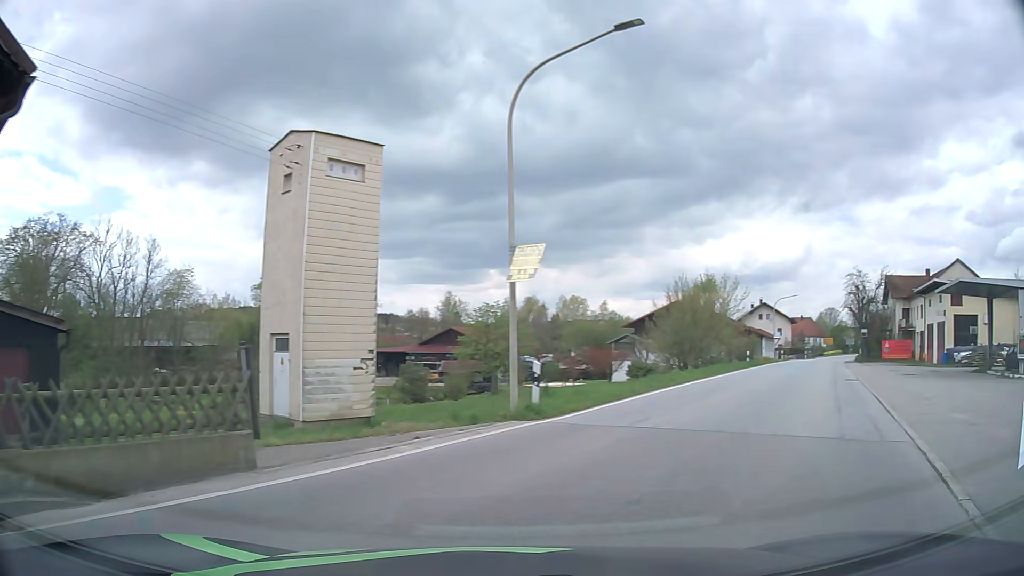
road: tertiary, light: Day
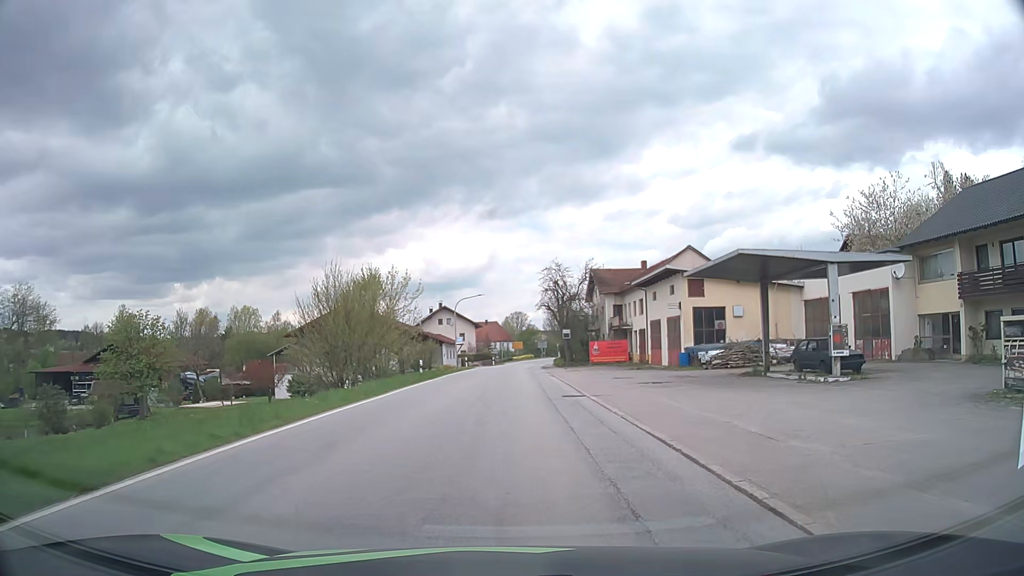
(+3.1, +9.1) m; +28°
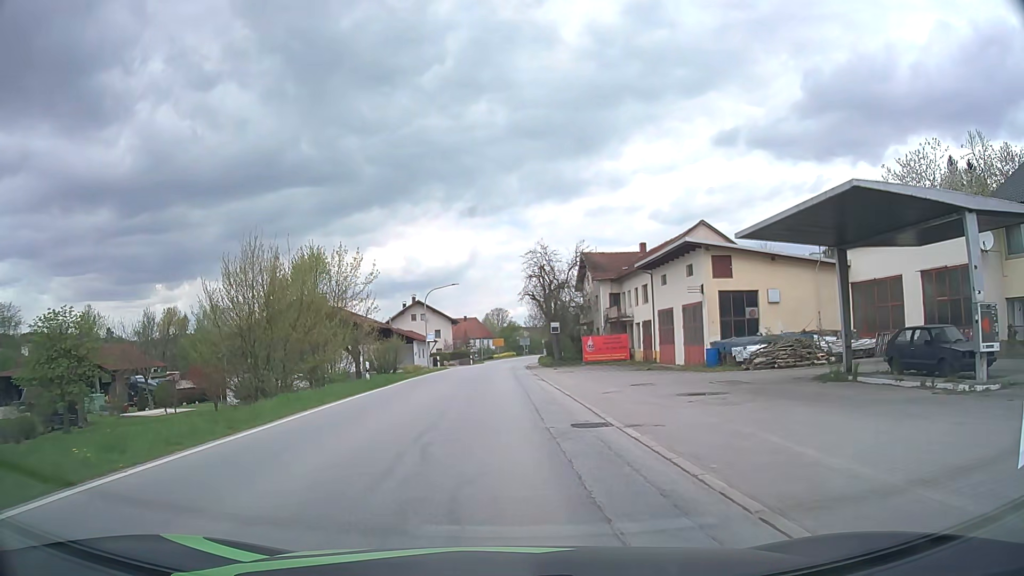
(+0.2, +9.2) m; +1°
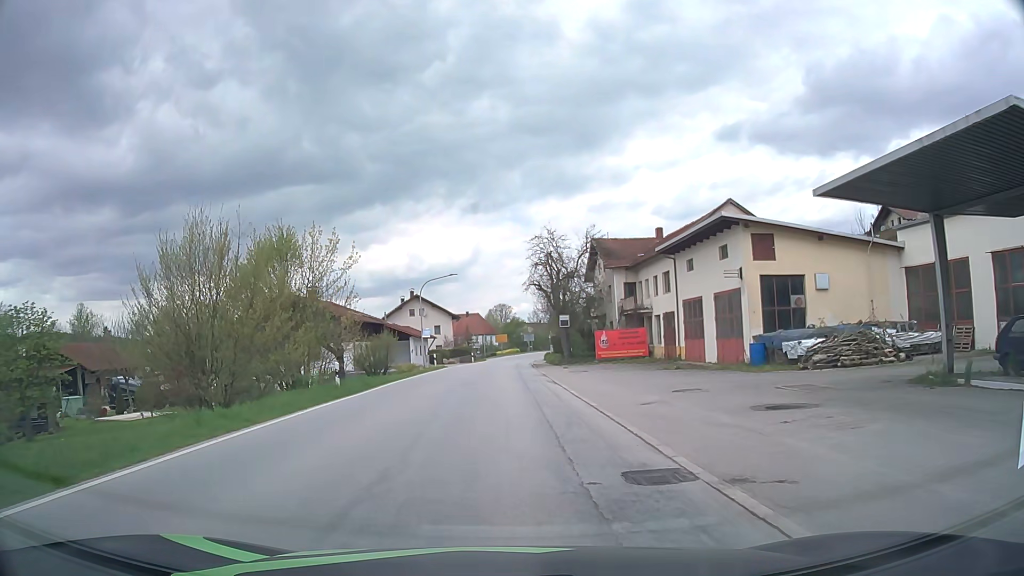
(0.0, +5.4) m; 0°
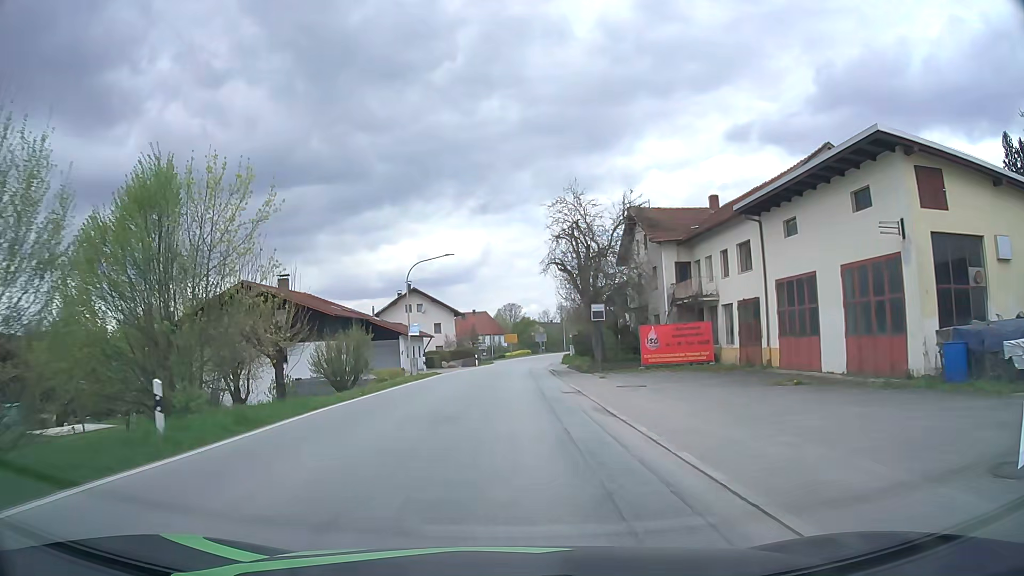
(-0.2, +12.1) m; -1°
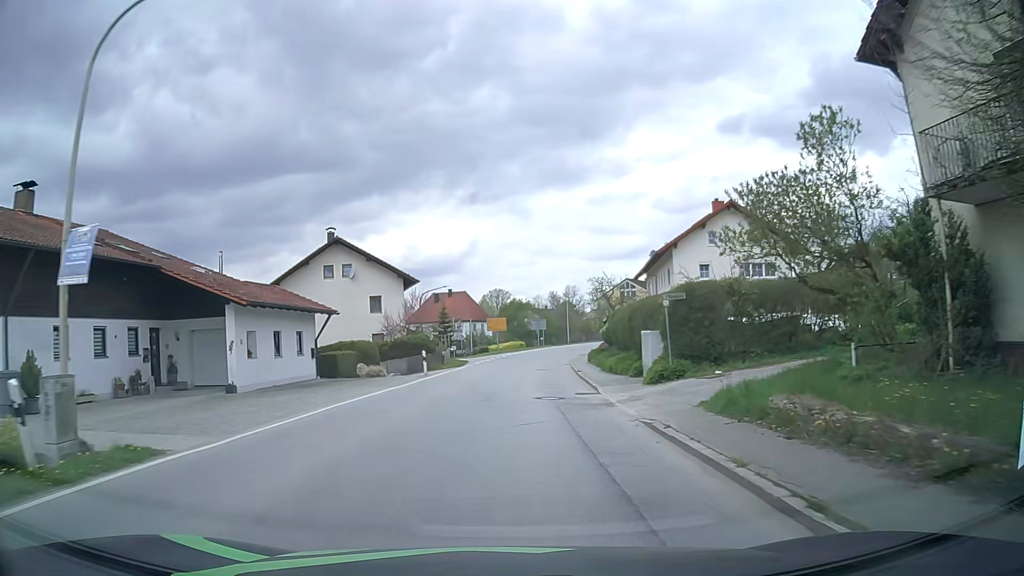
(+0.3, +33.0) m; +1°
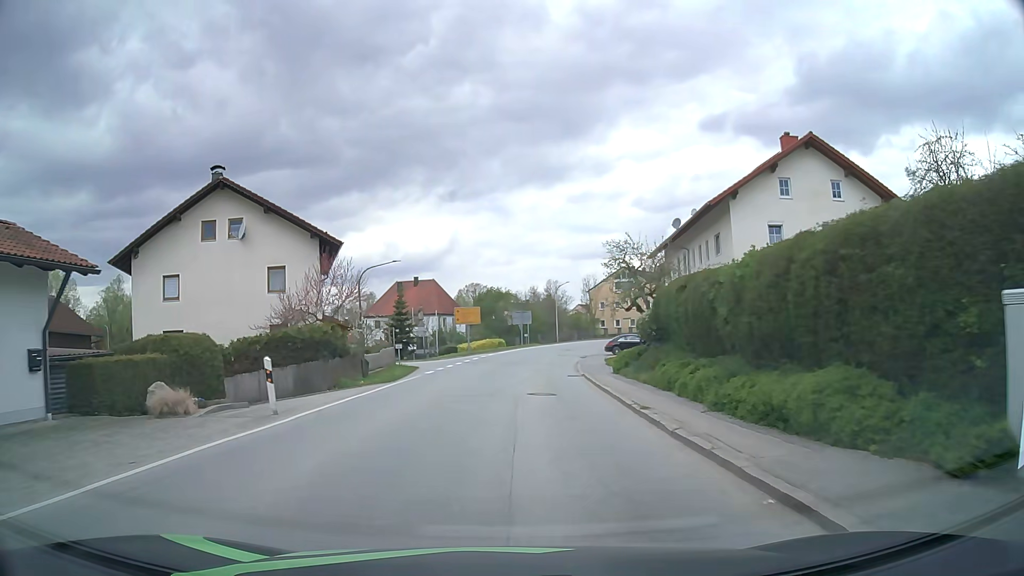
(+0.2, +18.1) m; +2°
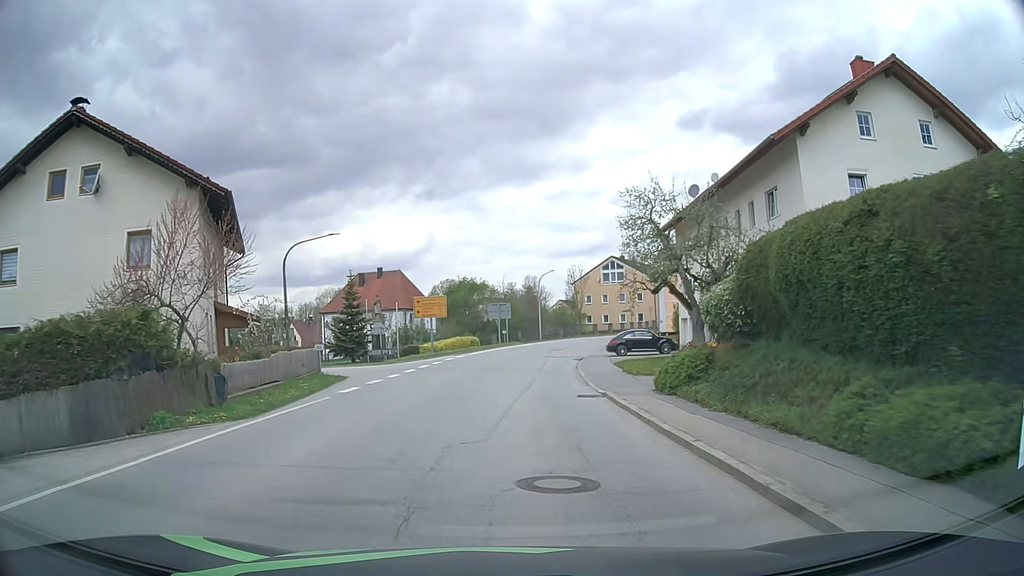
(+0.2, +11.2) m; +2°
(0, +10) (0, +20) (-2, +30) (-7, +38) (-14, +46) (-20, +54) (-27, +61) (-33, +69) (-40, +76) (-46, +84) m
